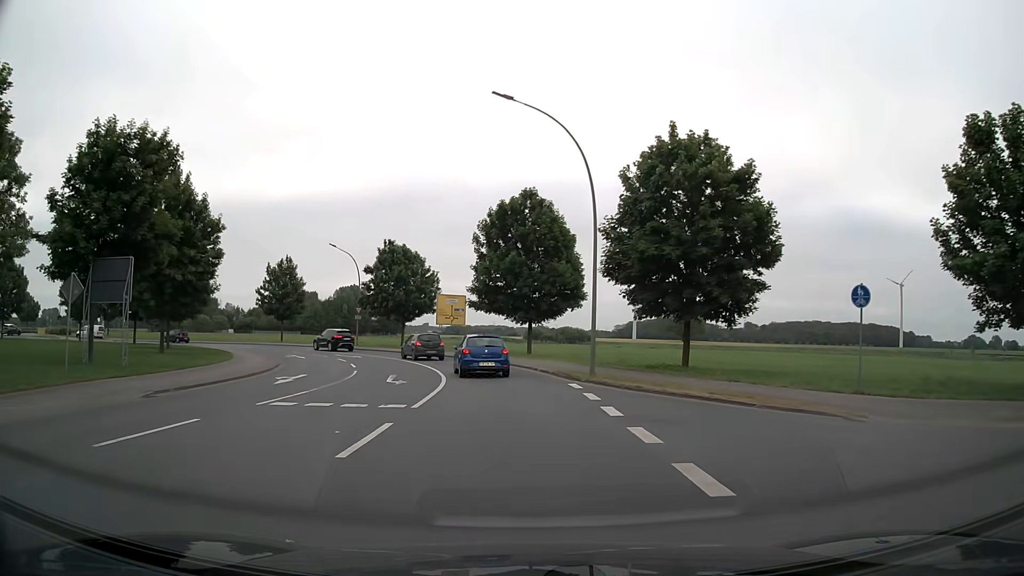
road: secondary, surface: asphalt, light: Day
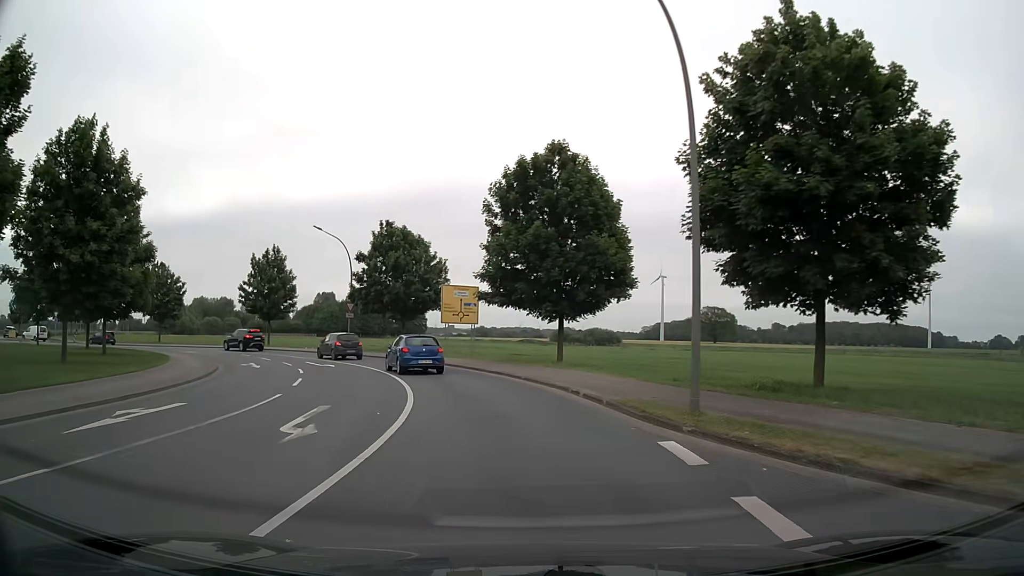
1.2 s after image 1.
(-0.1, +10.8) m; -2°
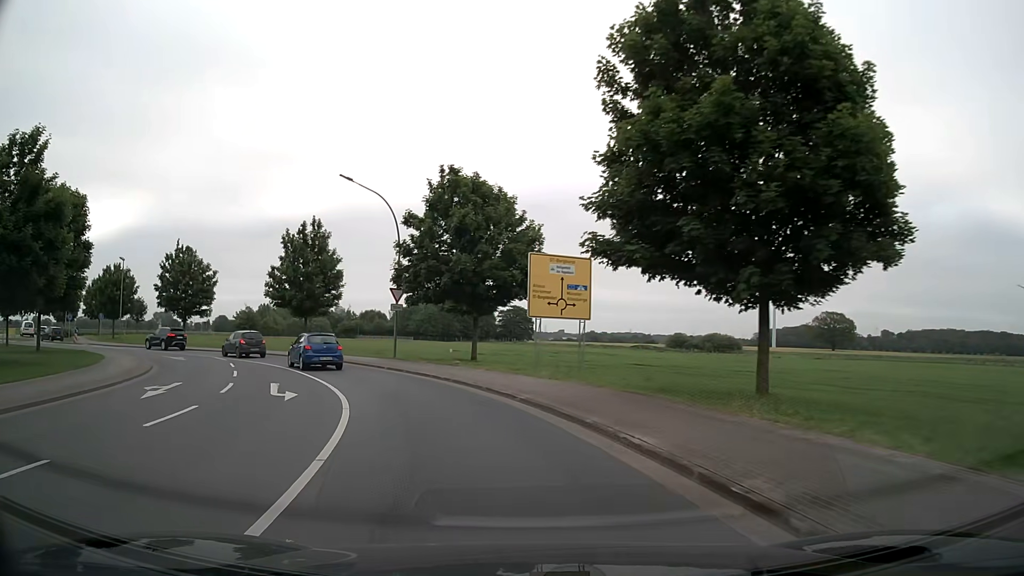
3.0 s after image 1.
(-1.1, +16.8) m; -9°
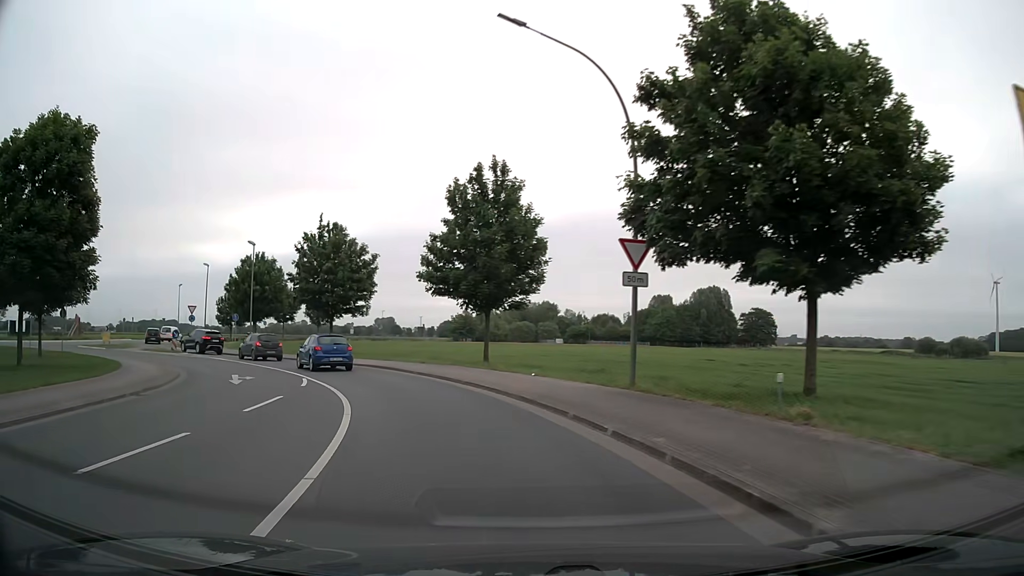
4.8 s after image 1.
(-2.9, +17.4) m; -19°
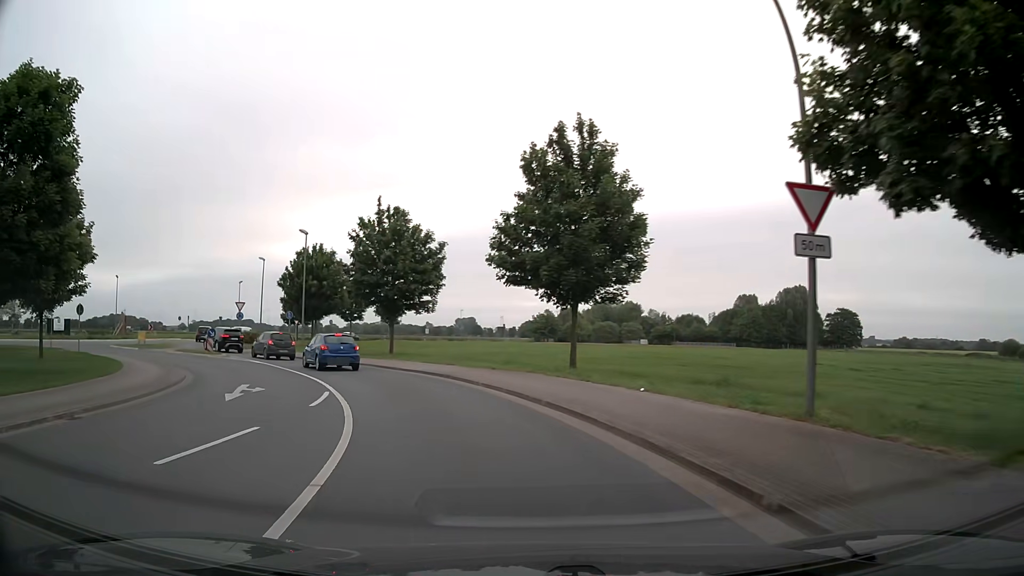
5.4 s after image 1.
(-0.4, +6.0) m; -7°
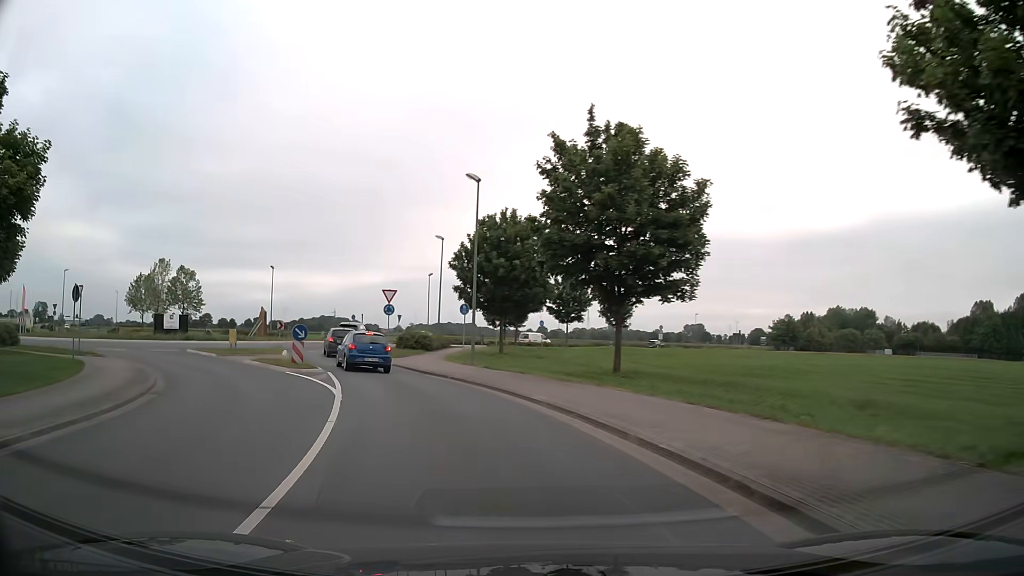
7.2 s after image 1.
(-2.9, +17.1) m; -19°
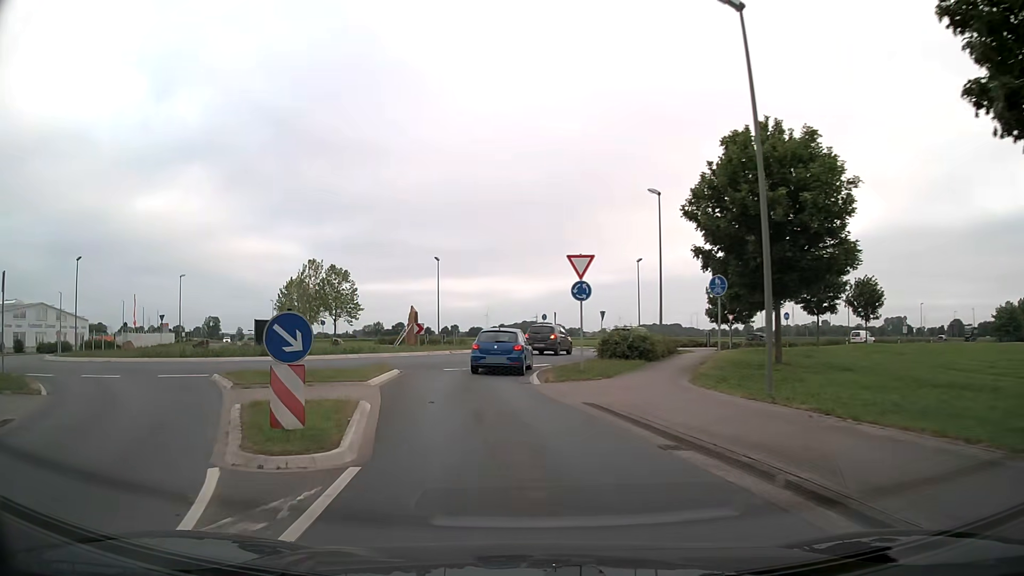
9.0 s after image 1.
(-2.6, +16.3) m; -17°
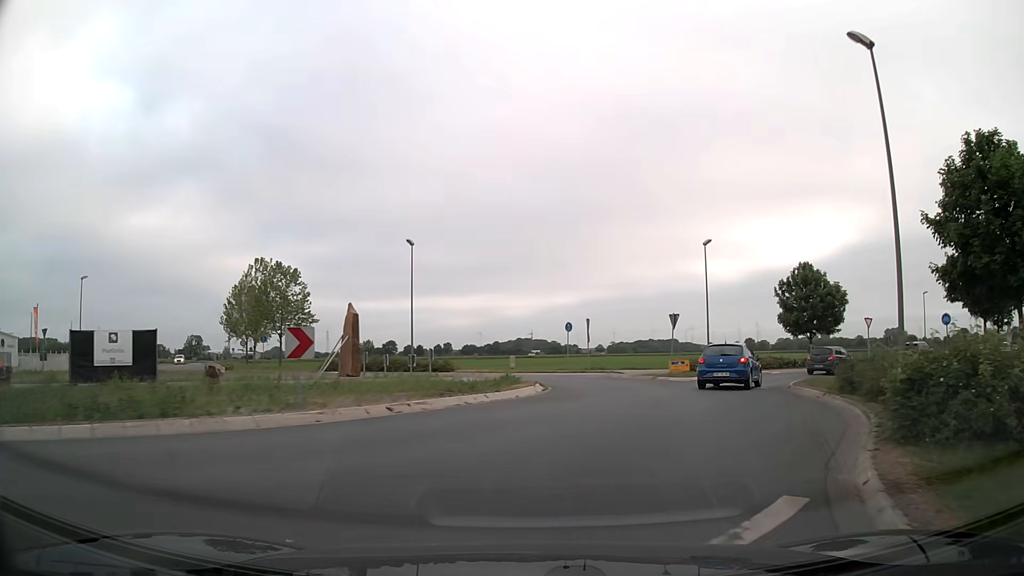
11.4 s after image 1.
(-1.5, +20.8) m; +1°
(+1, +10) (+4, +19) (+9, +28) (+16, +35) (+24, +42) (+31, +48) (+39, +54) (+47, +60) (+55, +67) (+62, +73) m
